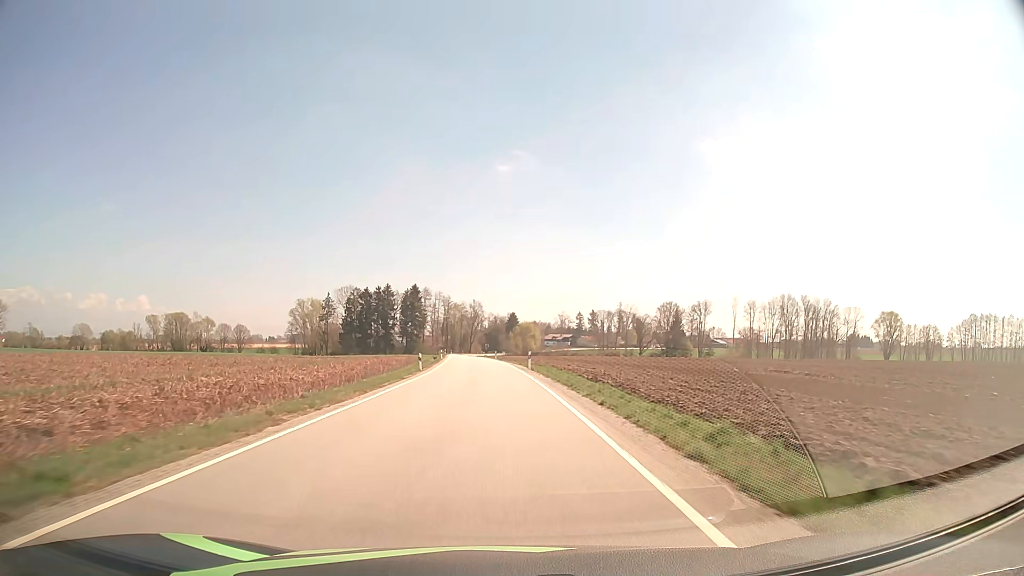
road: tertiary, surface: asphalt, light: Day
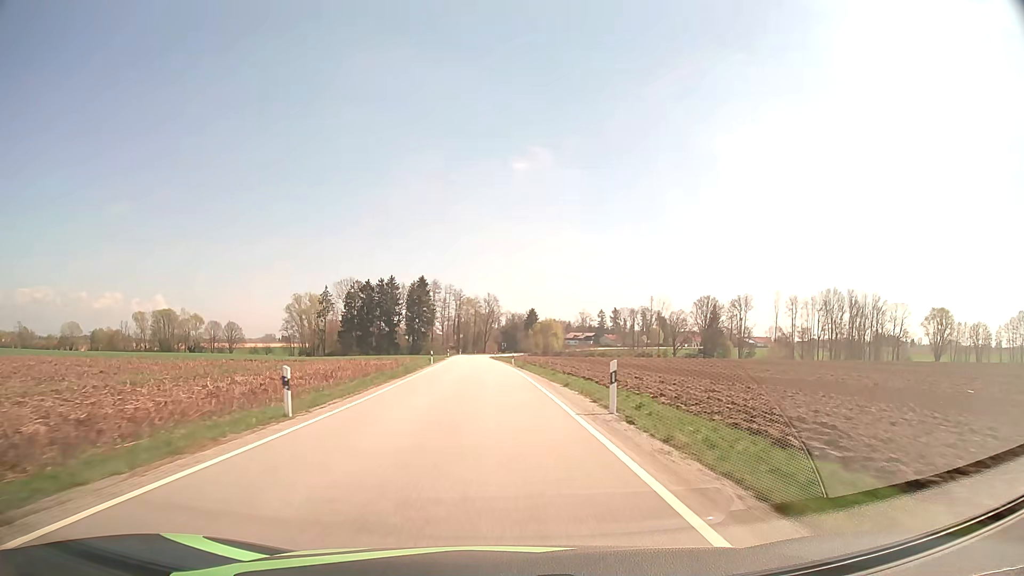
(-0.3, +26.8) m; -2°
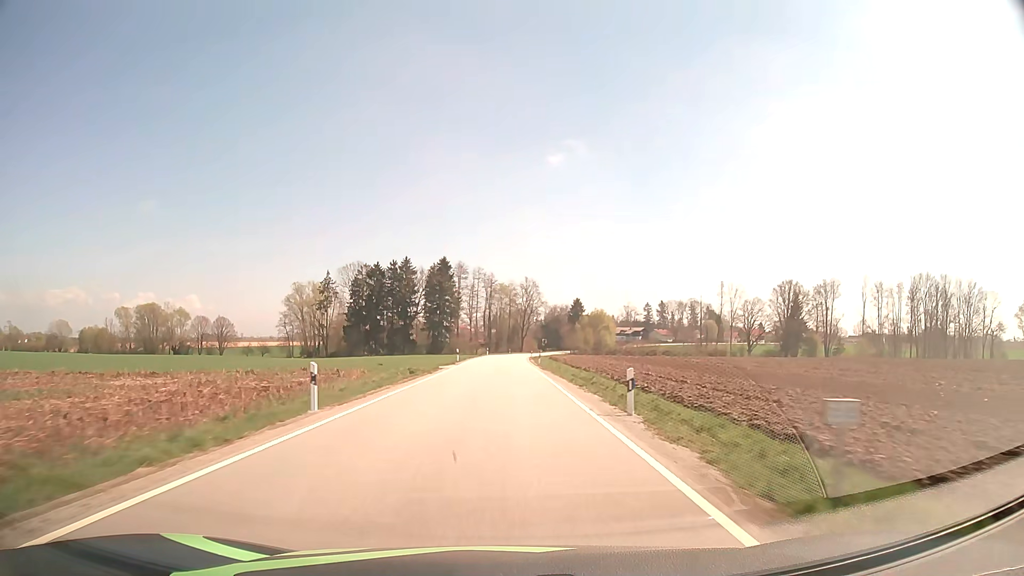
(-1.1, +40.7) m; -3°
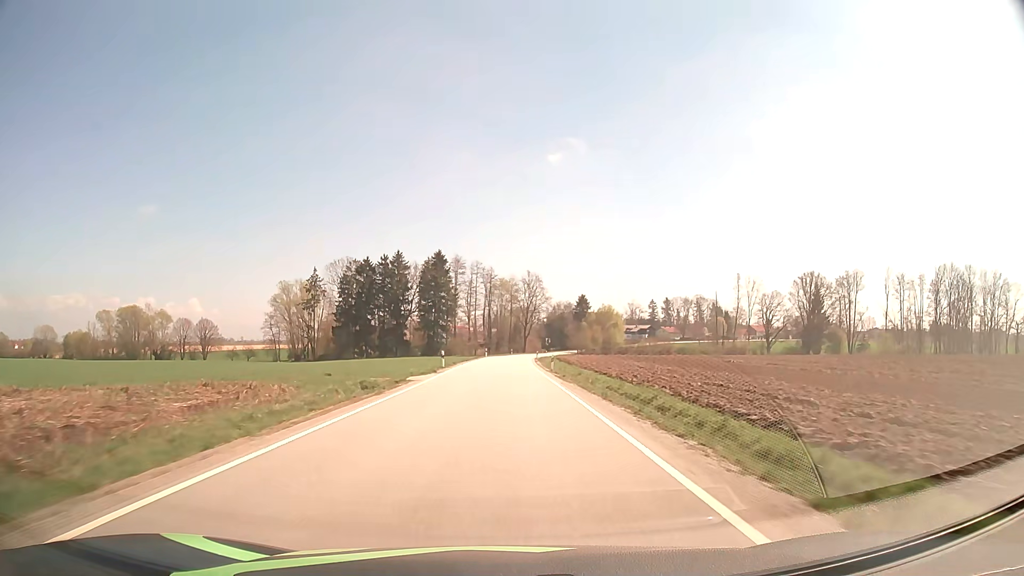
(0.0, +13.7) m; 0°
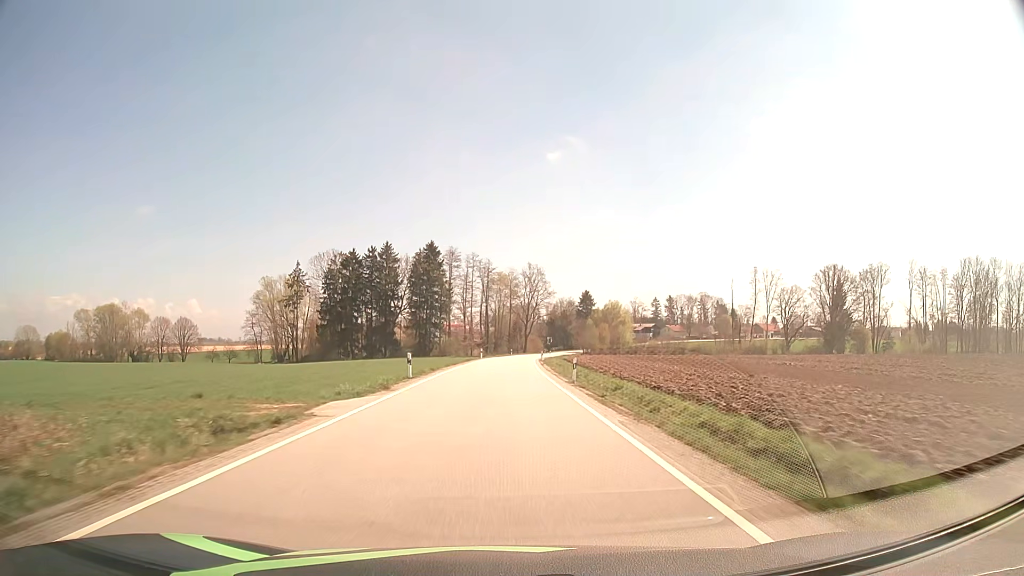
(0.0, +13.7) m; 0°
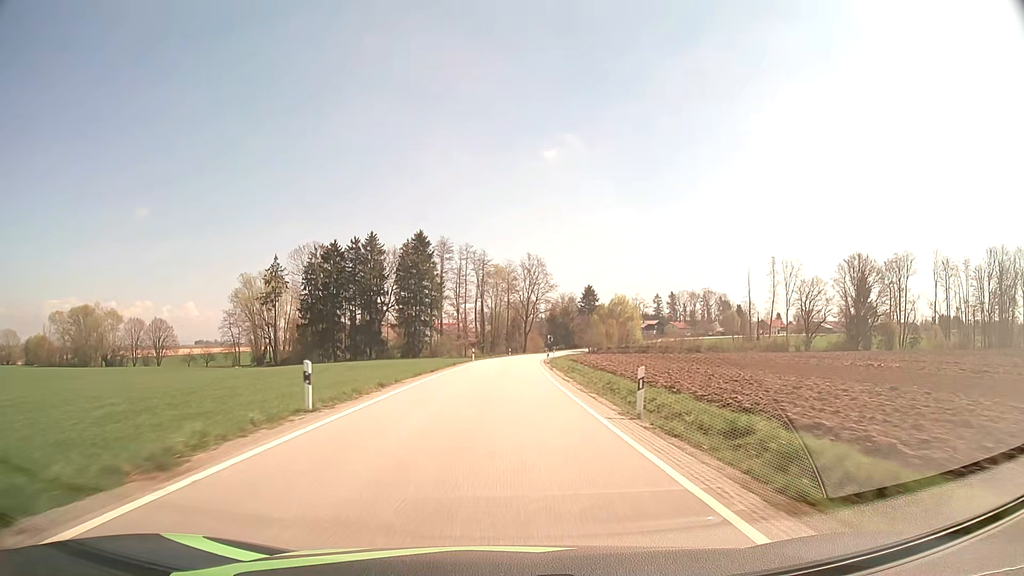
(0.0, +13.8) m; 0°
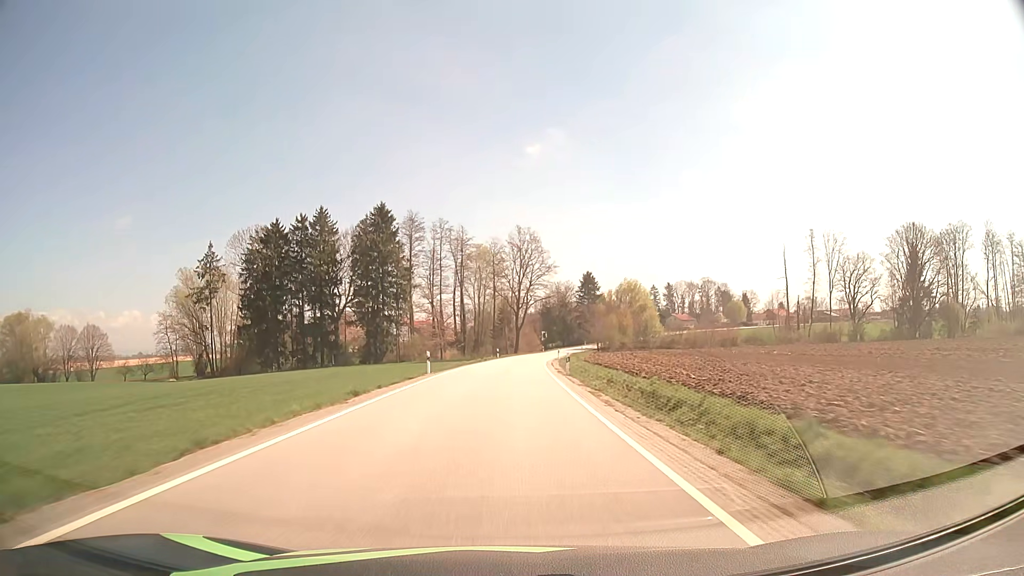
(+0.2, +27.7) m; +1°
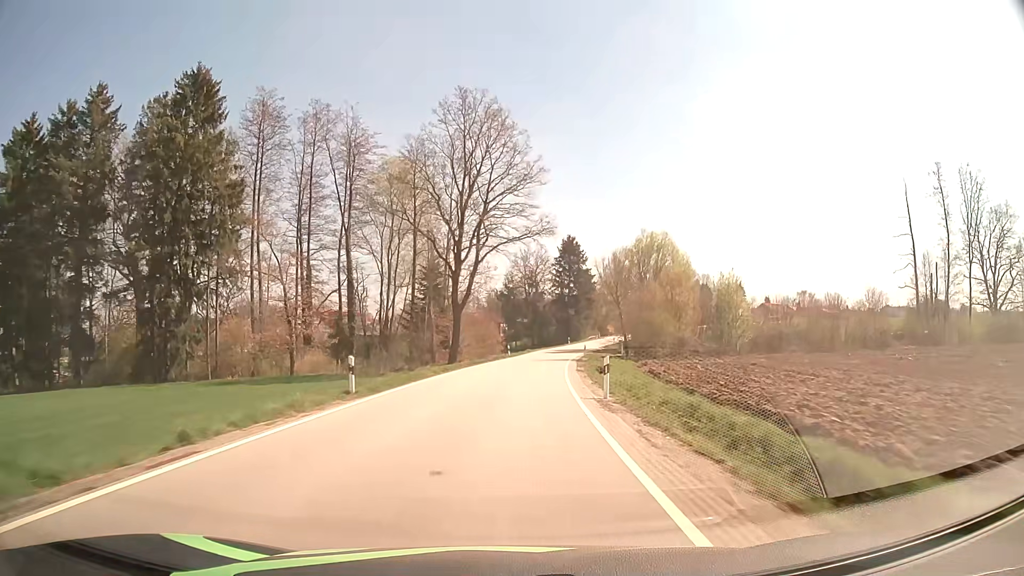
(+1.8, +55.5) m; +4°
